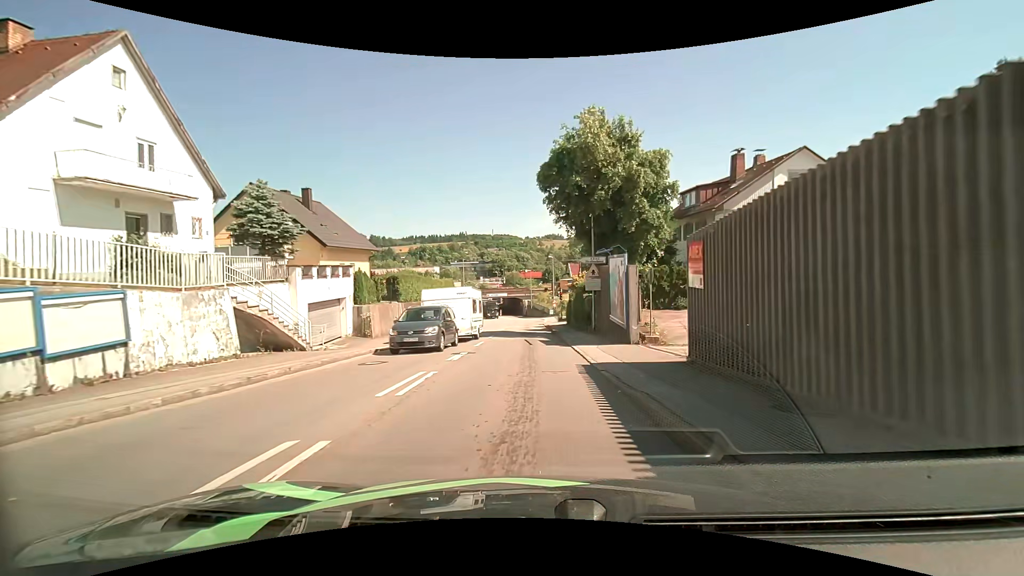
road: tertiary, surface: asphalt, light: Day
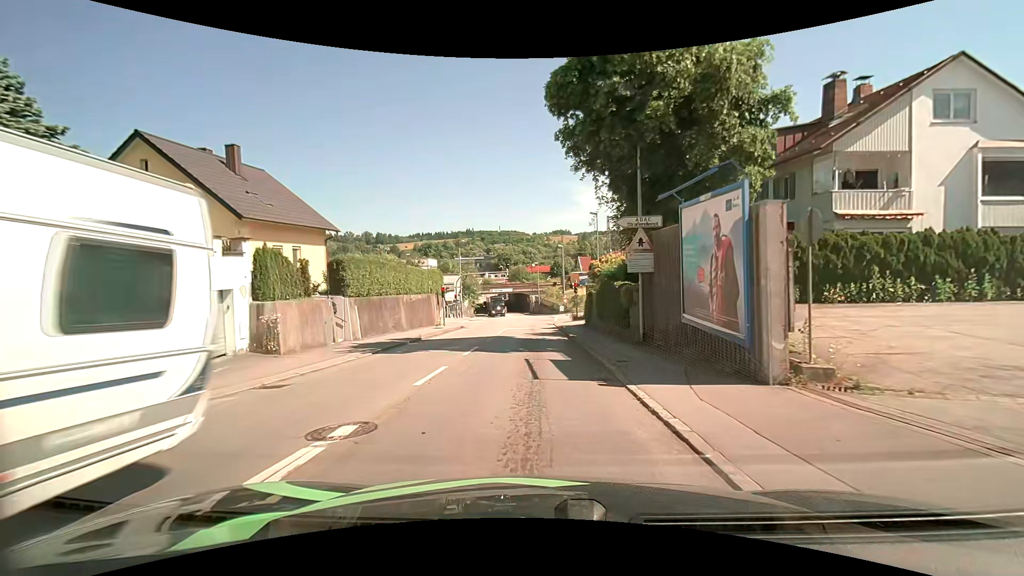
(-0.1, +10.2) m; -1°
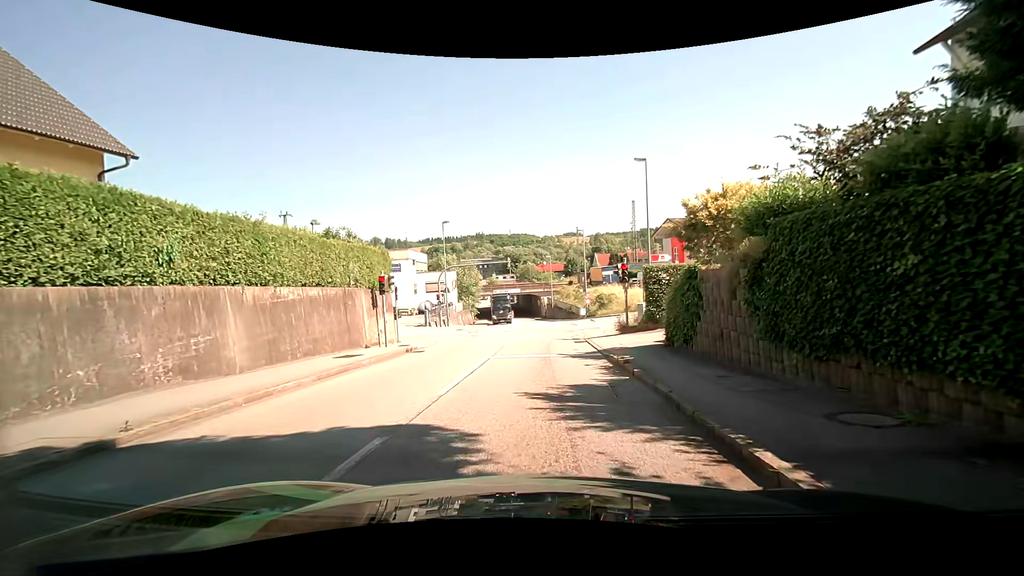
(-0.1, +17.7) m; -1°
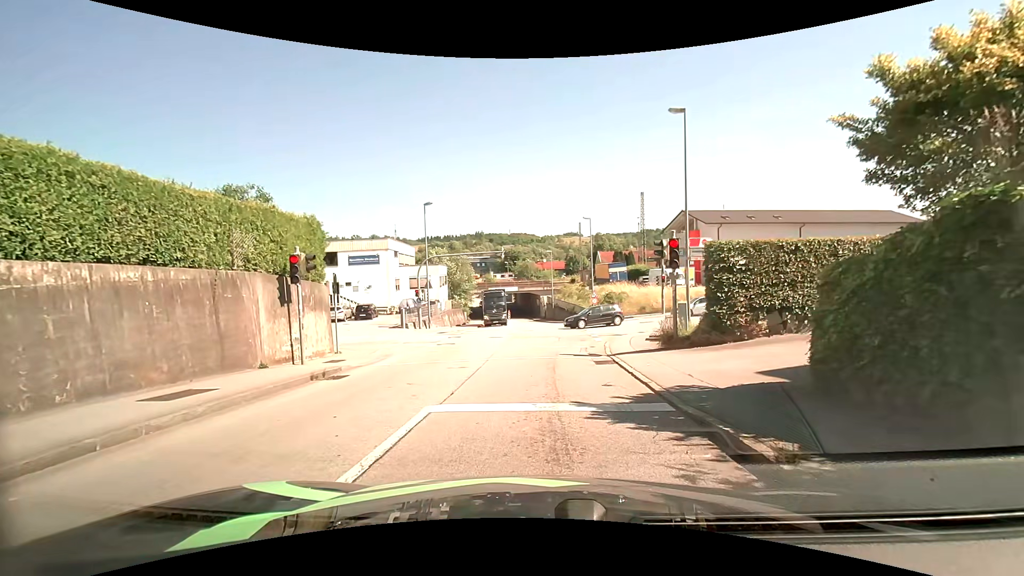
(0.0, +7.6) m; +1°
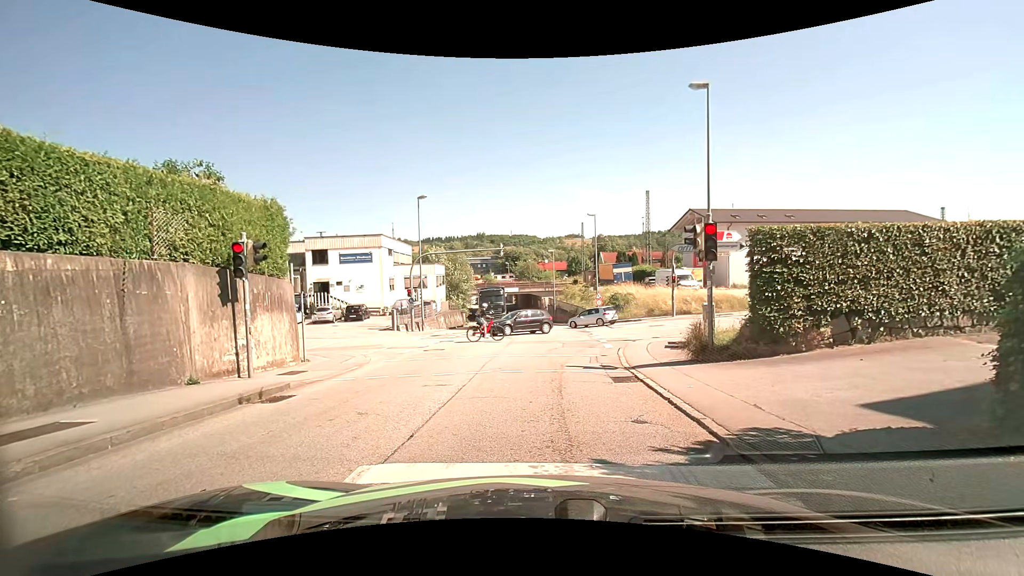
(0.0, +2.6) m; -1°
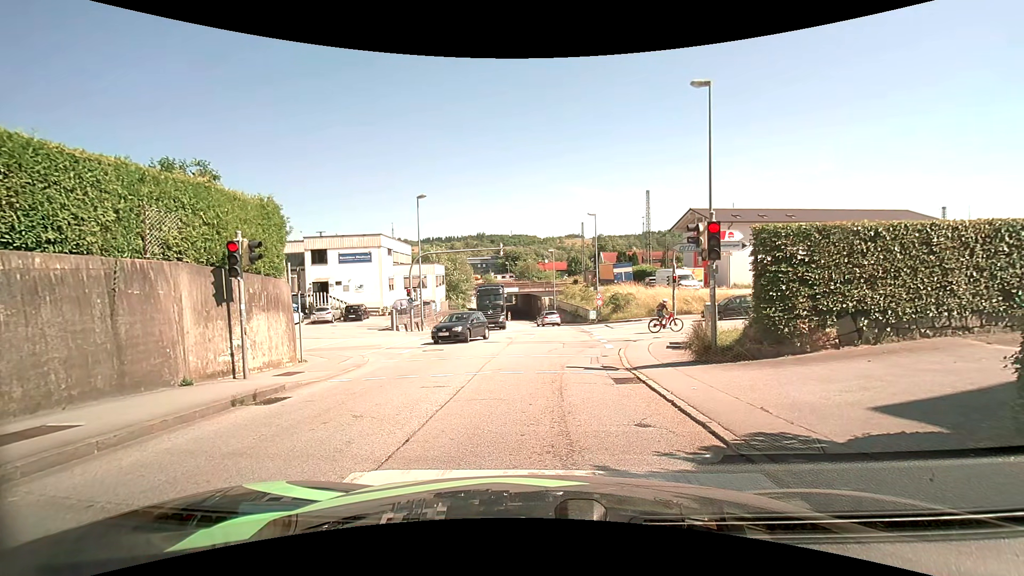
(0.0, +0.3) m; 0°
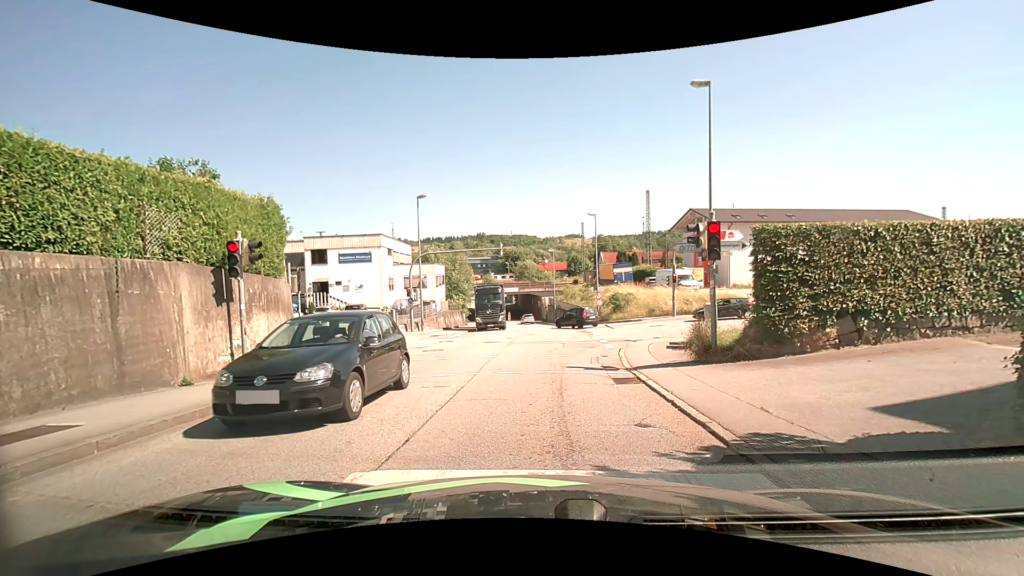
(0.0, 0.0) m; 0°
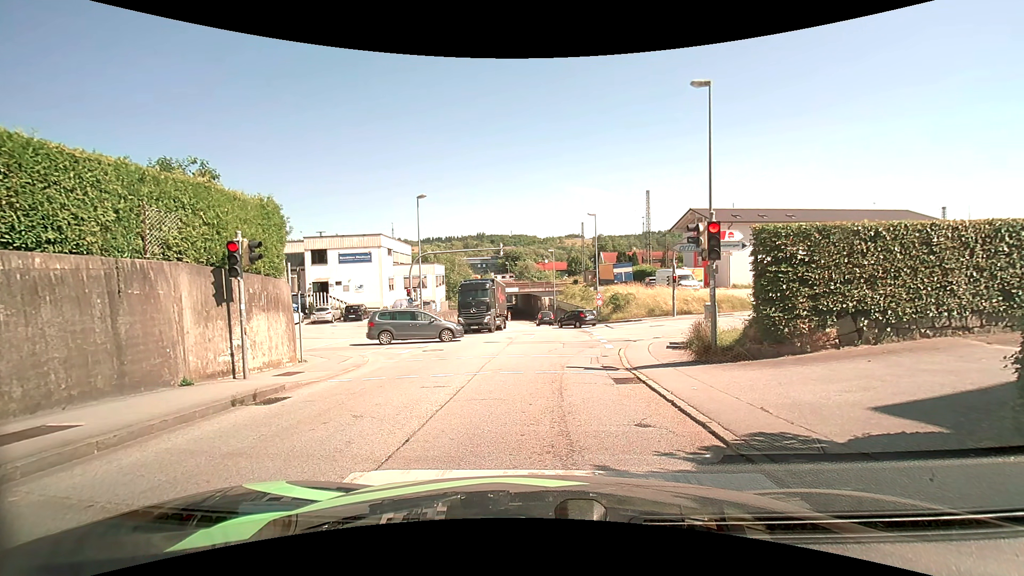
(0.0, 0.0) m; 0°
(0, +10) (+1, +20) (+1, +30) (+2, +40) (+2, +50) (+1, +60) (0, +70) (-1, +80) (-3, +90) (-4, +100) m
